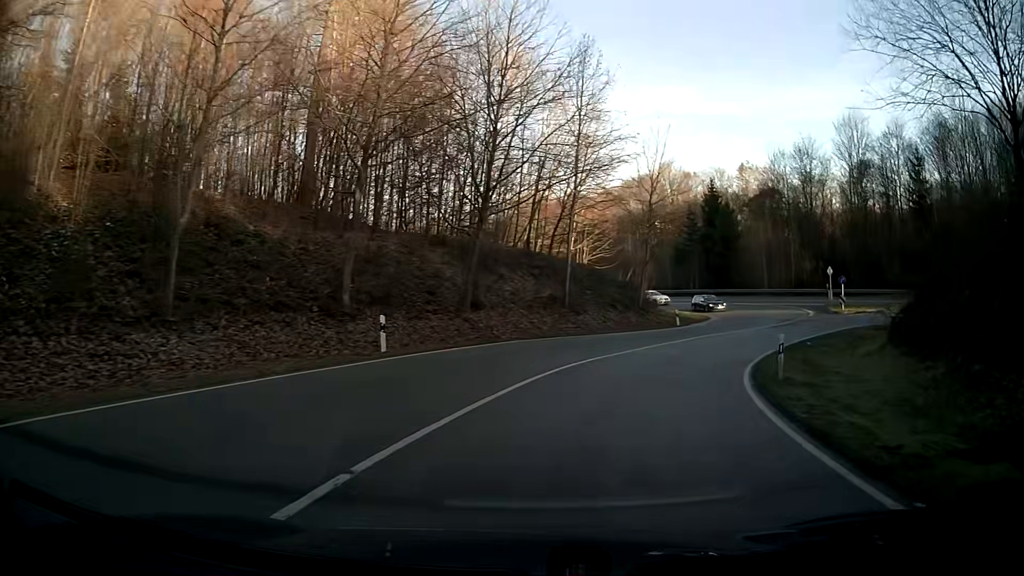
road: primary_link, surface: asphalt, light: Day
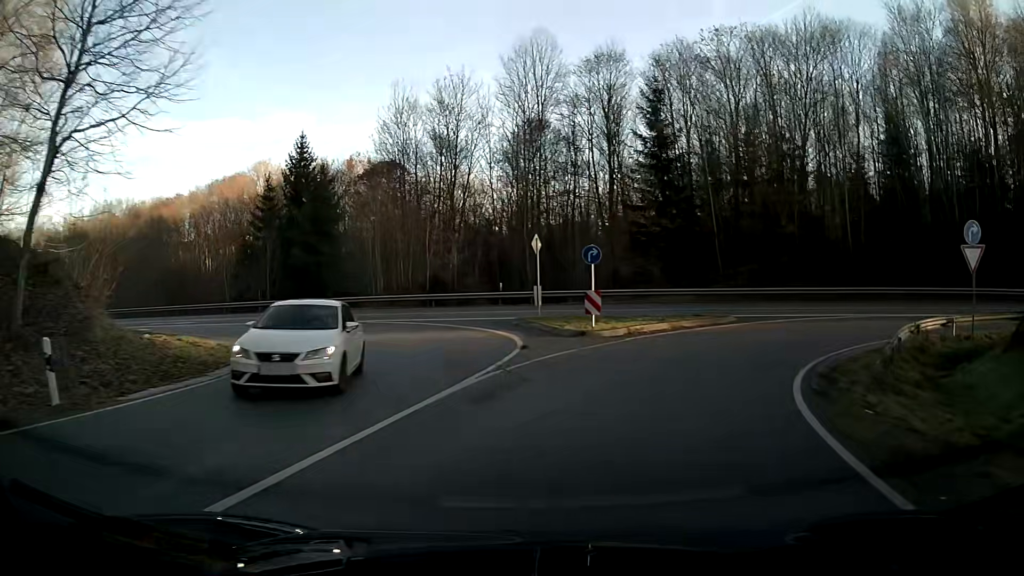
(+9.0, +30.4) m; +33°
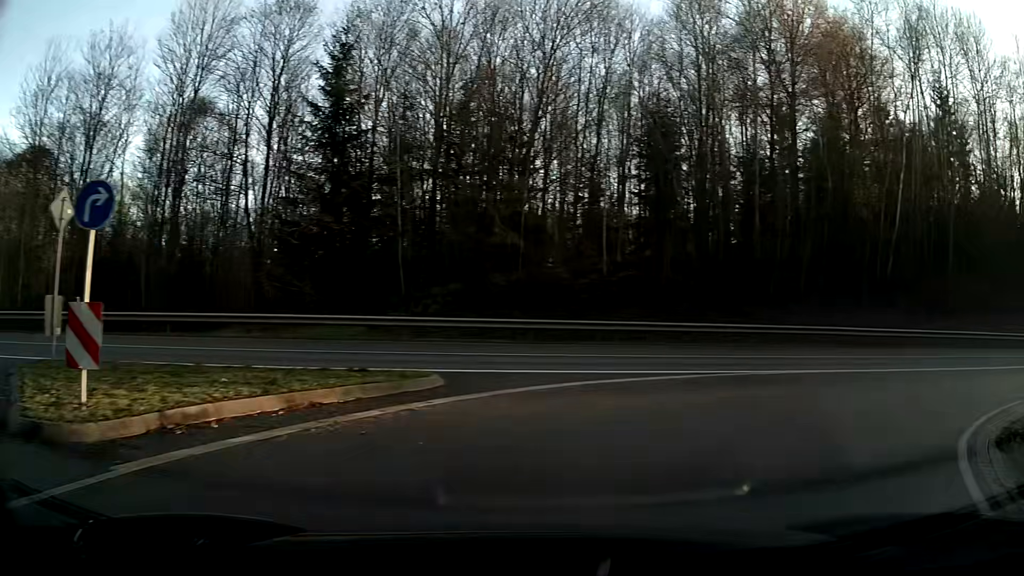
(+3.1, +13.3) m; +31°
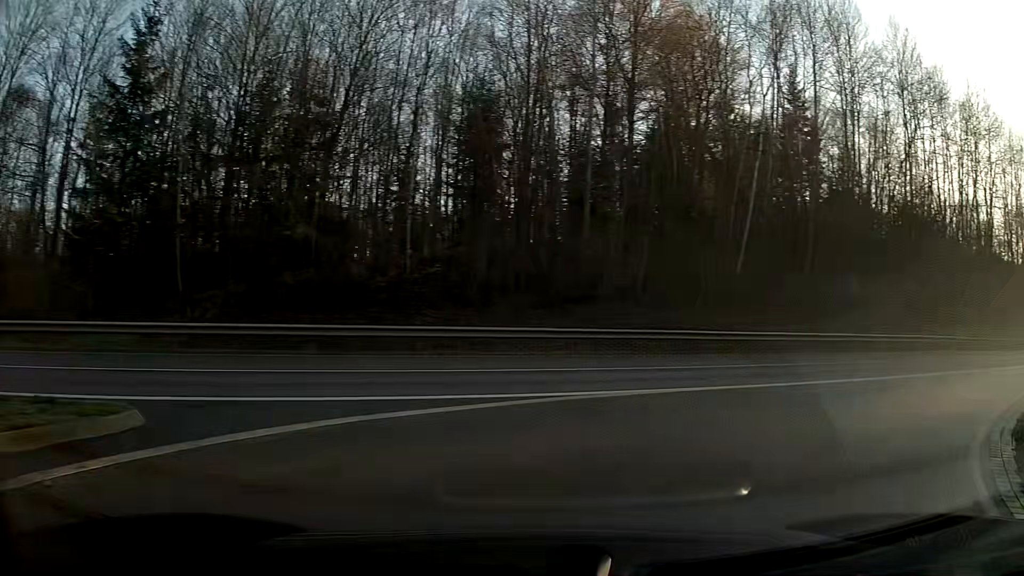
(+0.6, +4.0) m; +16°
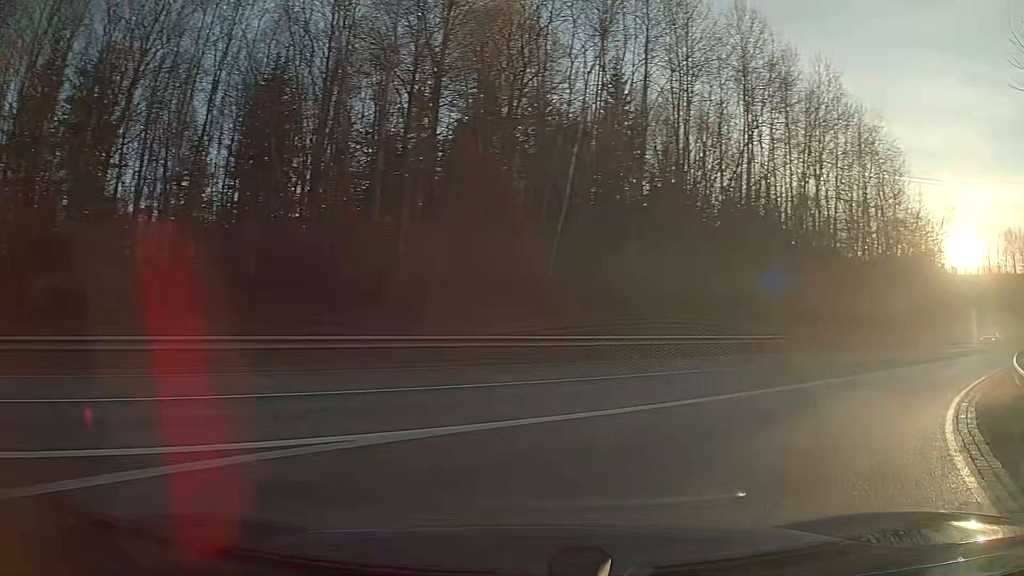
(+0.6, +4.0) m; +16°
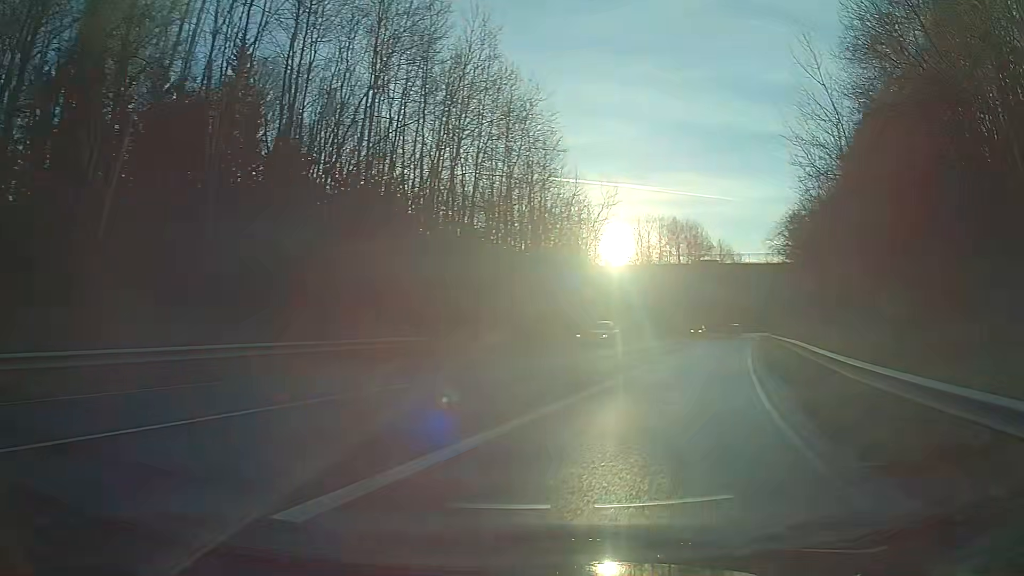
(+2.3, +8.4) m; +27°
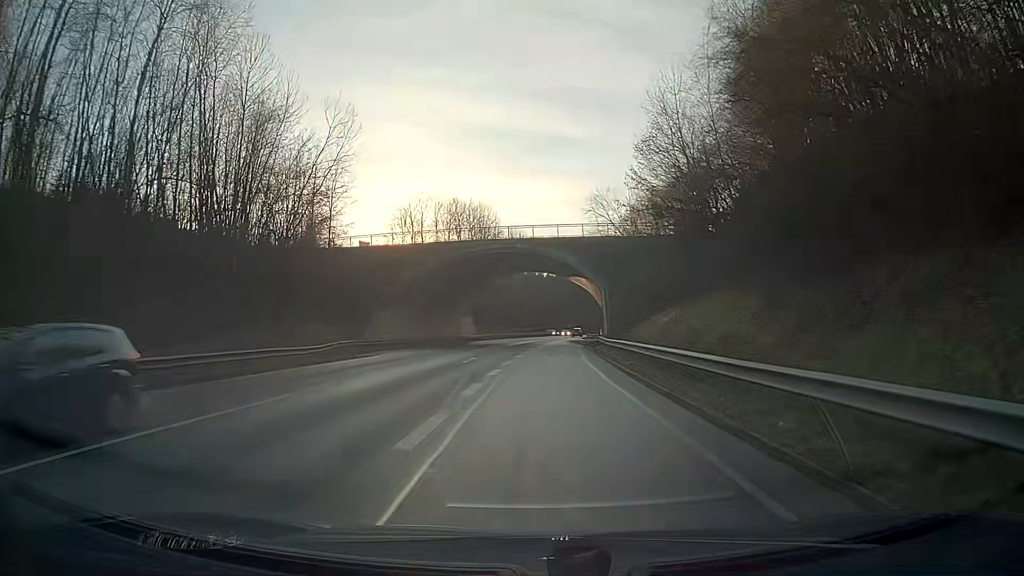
(+6.1, +28.5) m; +16°
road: primary
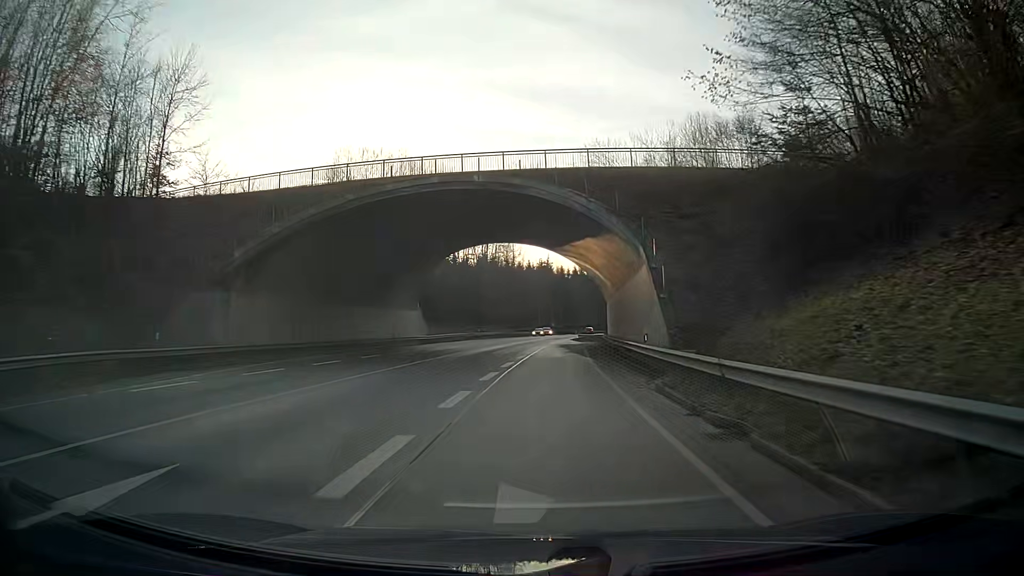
(+0.4, +27.1) m; +1°
